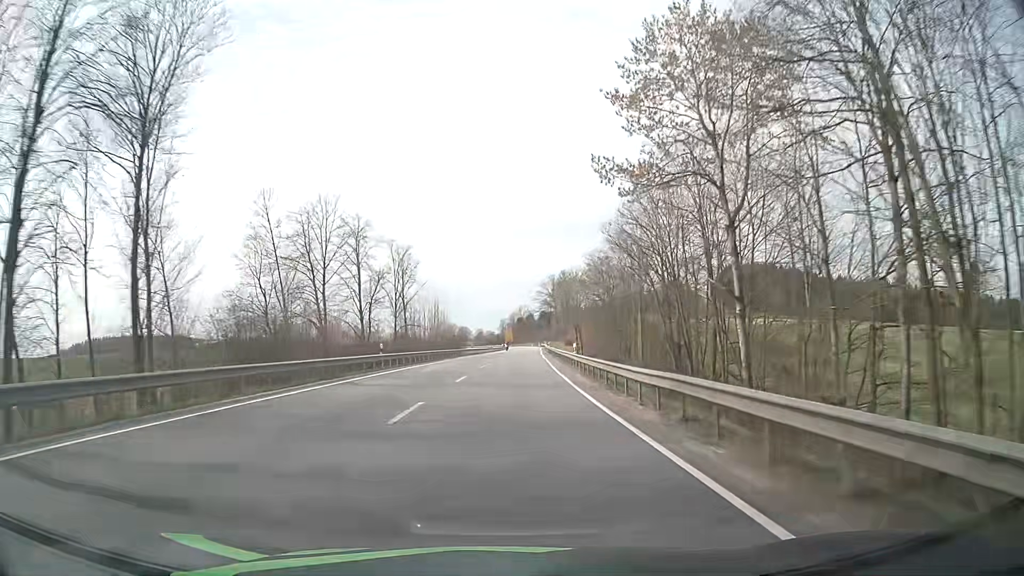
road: primary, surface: asphalt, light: Day
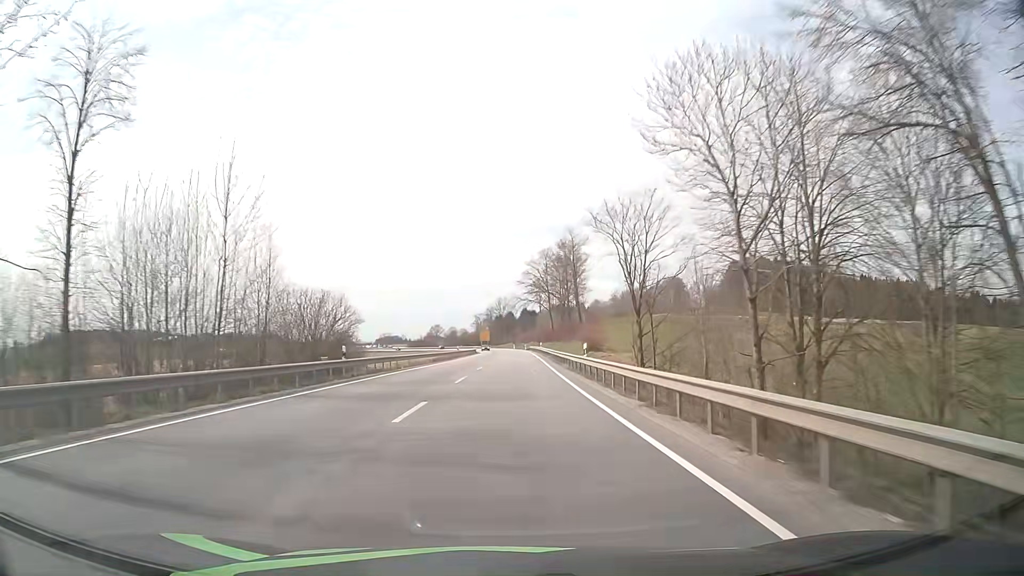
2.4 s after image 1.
(+1.3, +59.8) m; +2°
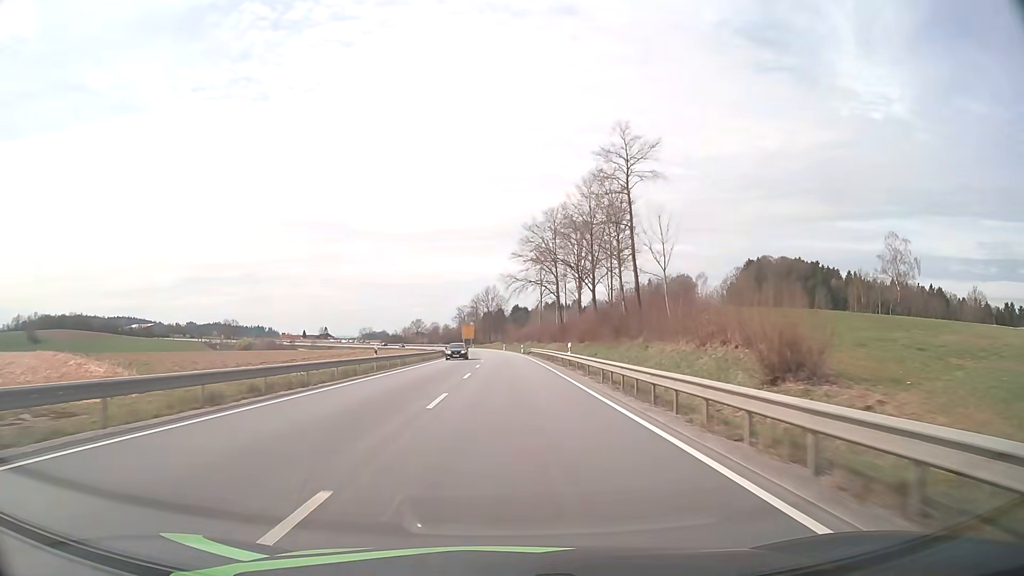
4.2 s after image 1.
(+0.1, +45.8) m; +1°
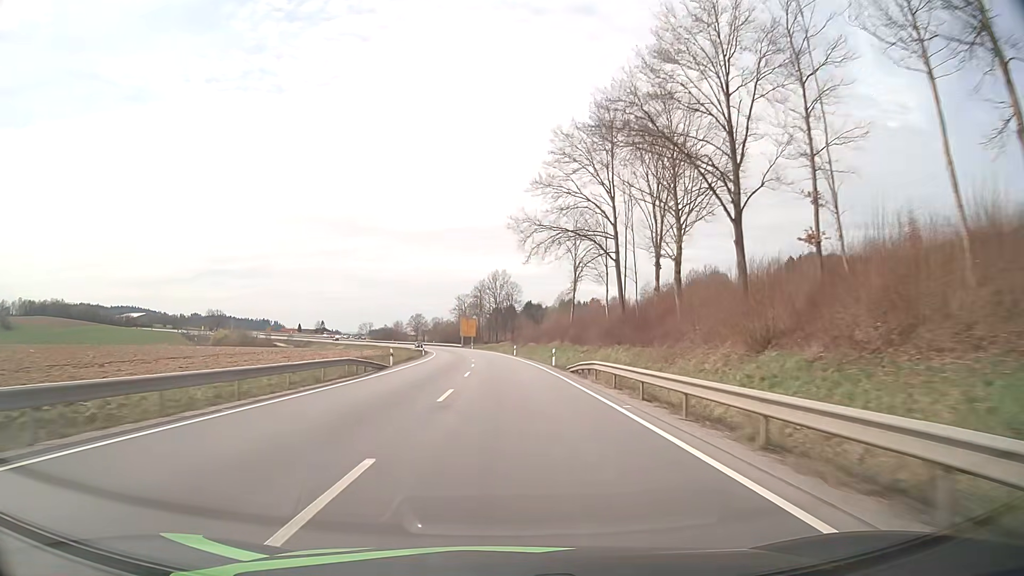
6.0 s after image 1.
(-0.1, +46.6) m; -1°
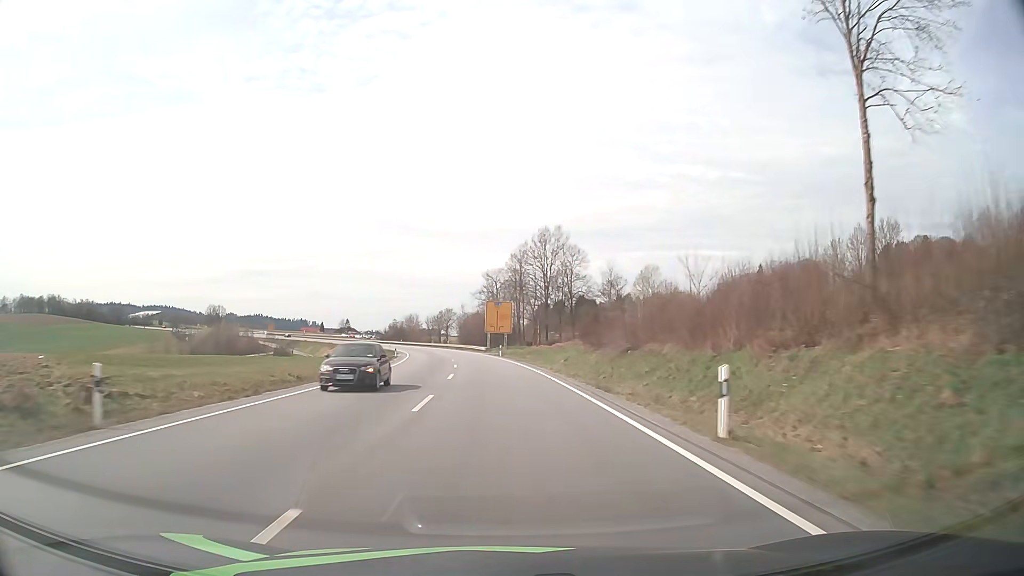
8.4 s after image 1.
(-1.3, +63.0) m; -3°
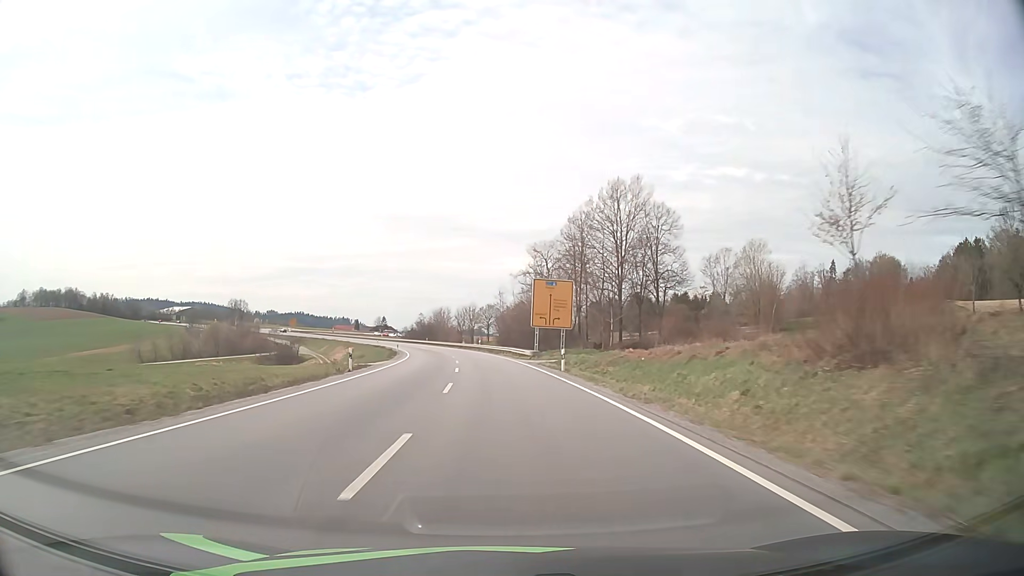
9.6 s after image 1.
(-1.0, +31.8) m; -4°
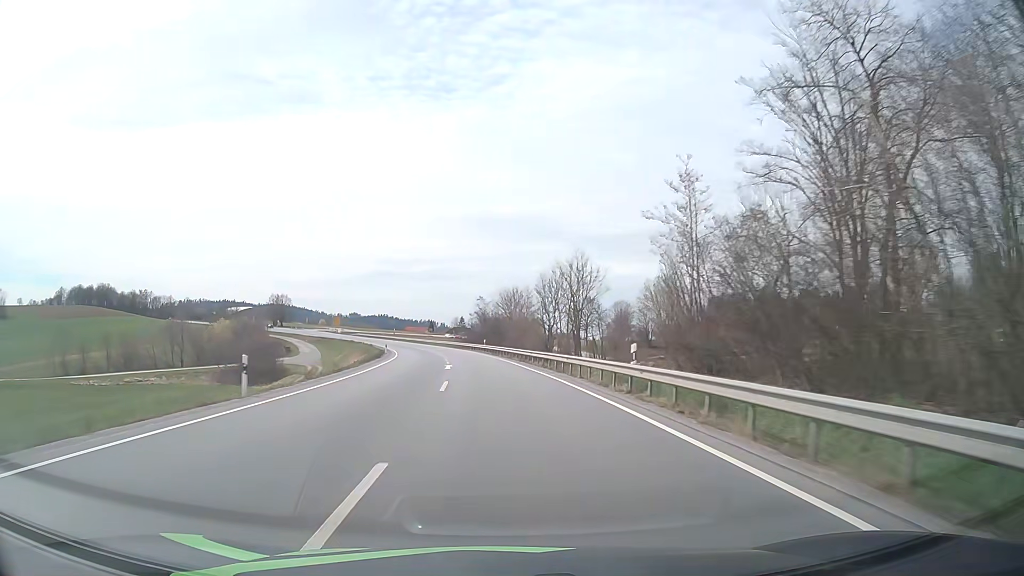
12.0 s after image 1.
(-4.2, +63.7) m; -7°
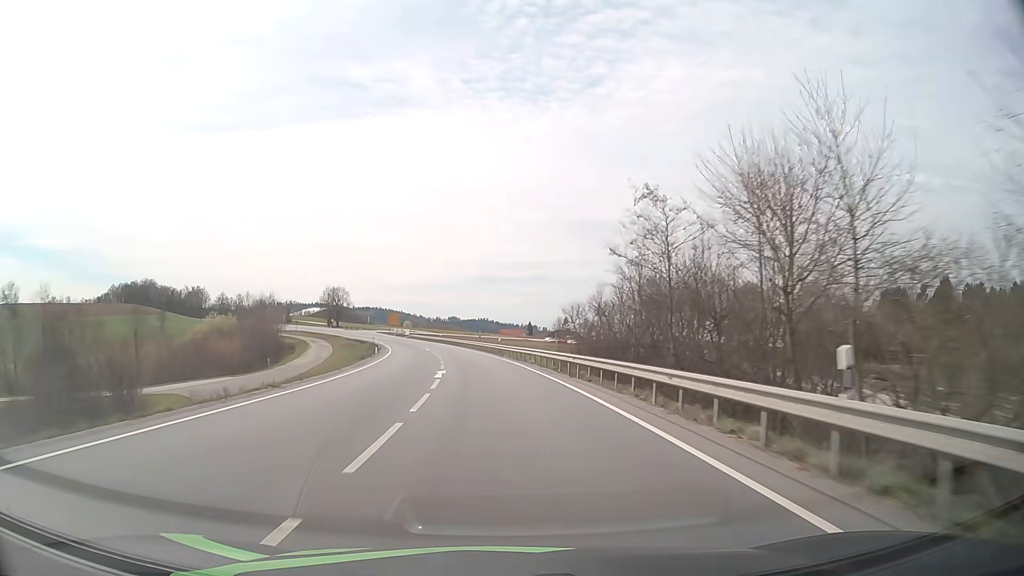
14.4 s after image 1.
(-4.8, +62.4) m; -9°
(0, +10) (-1, +20) (-1, +30) (-2, +40) (-3, +50) (-5, +60) (-6, +70) (-8, +79) (-11, +89) (-13, +99) m
